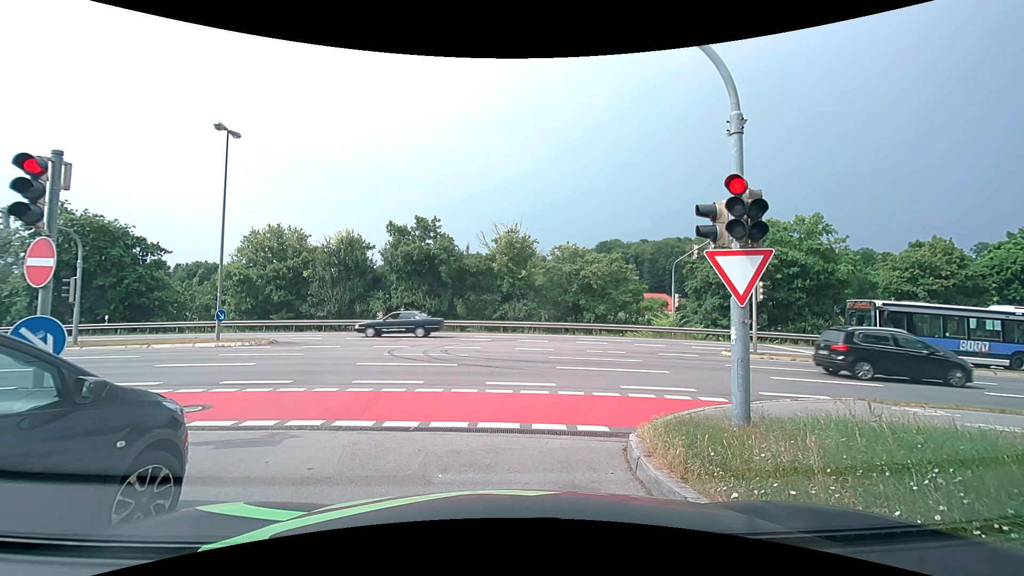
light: Day
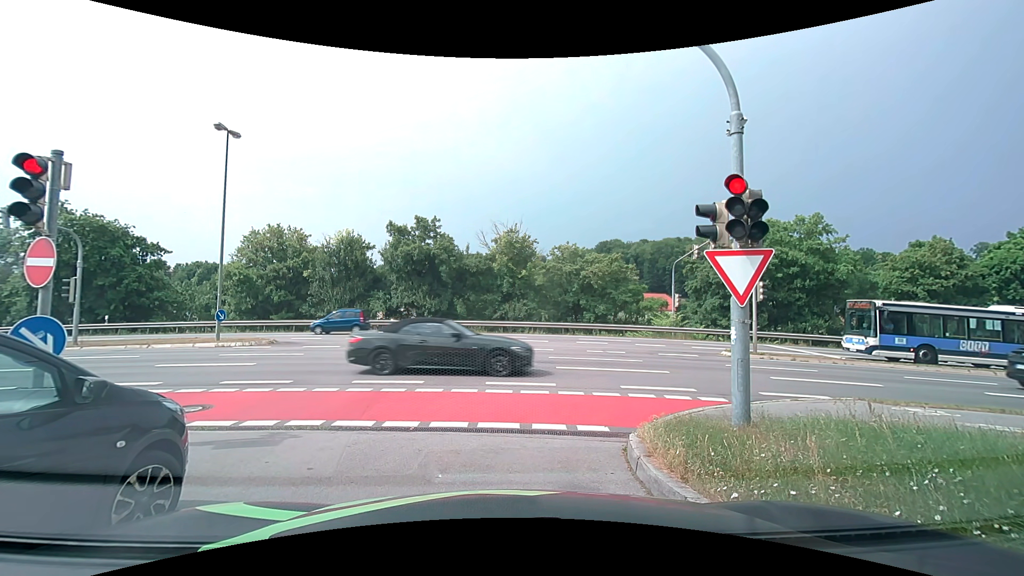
(0.0, 0.0) m; 0°
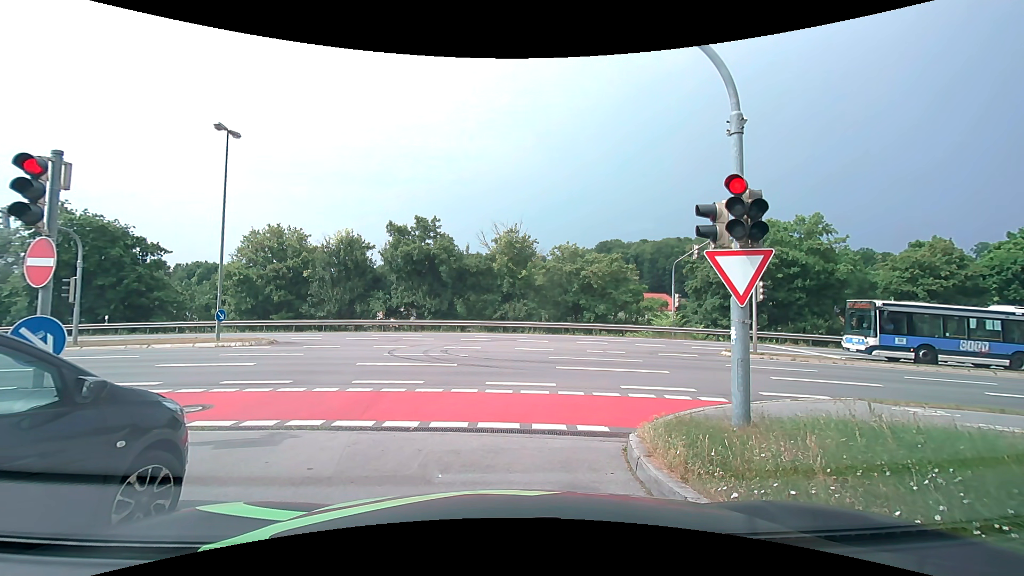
(0.0, 0.0) m; 0°
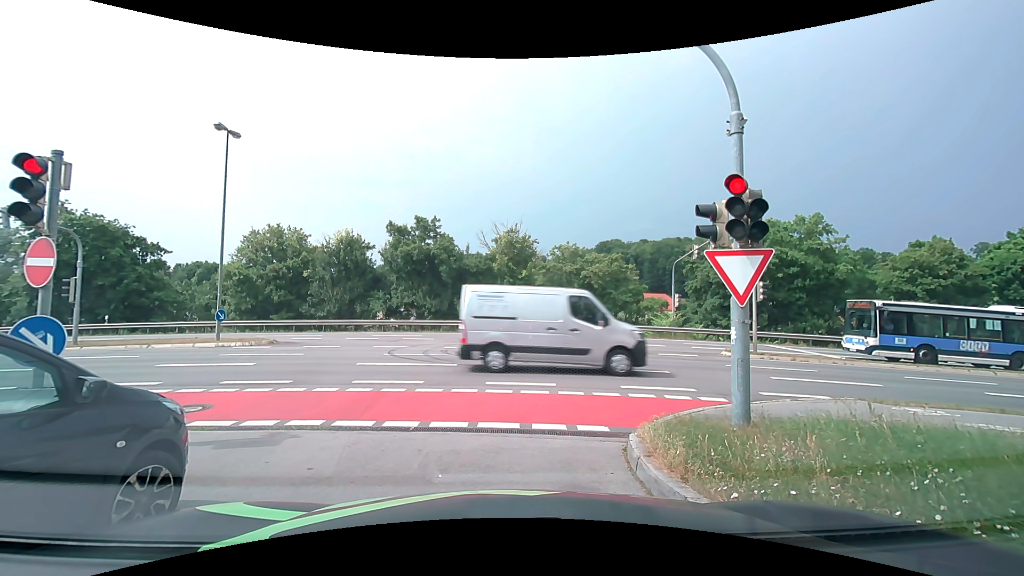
(0.0, 0.0) m; 0°
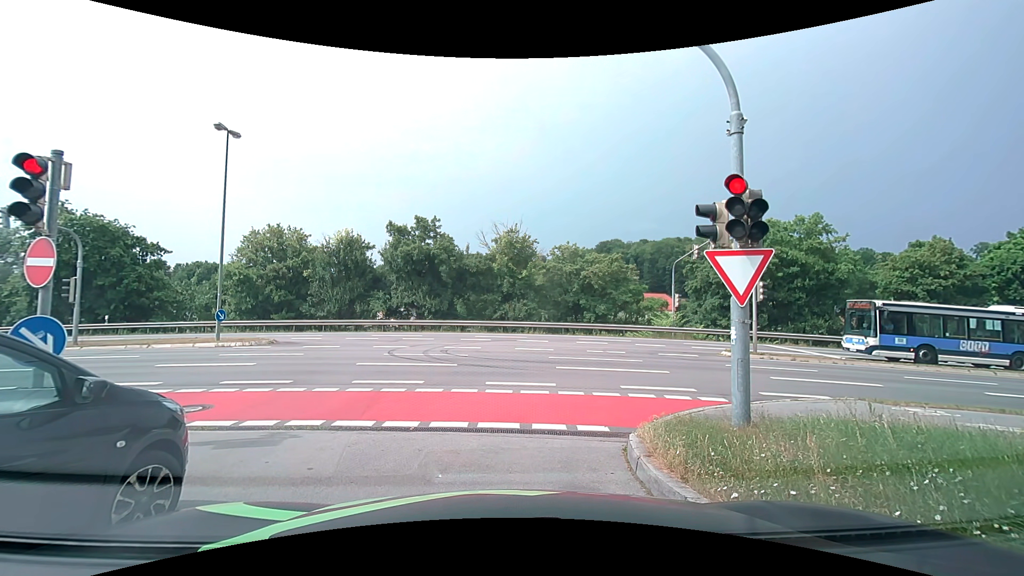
(0.0, 0.0) m; 0°
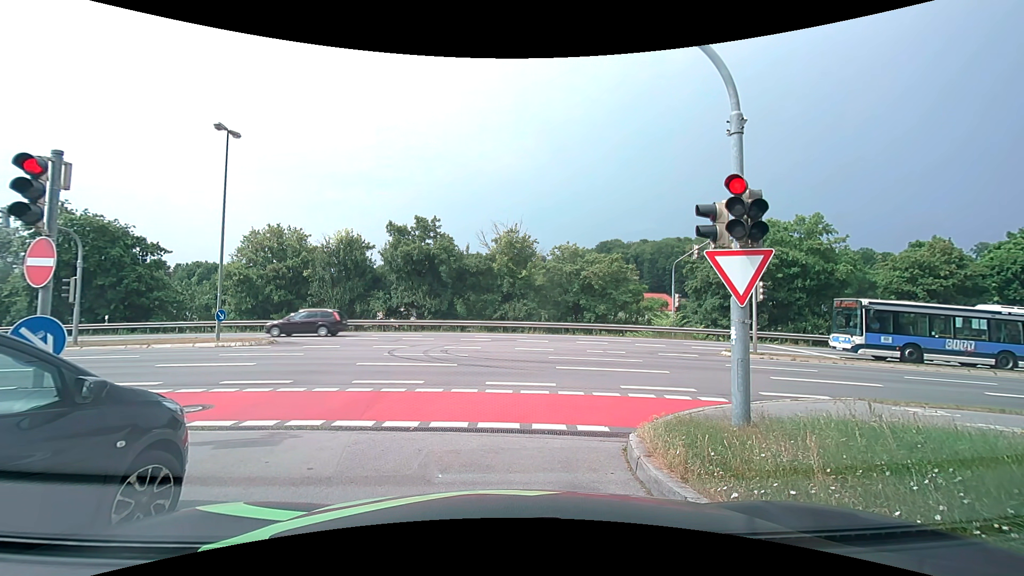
(0.0, 0.0) m; 0°
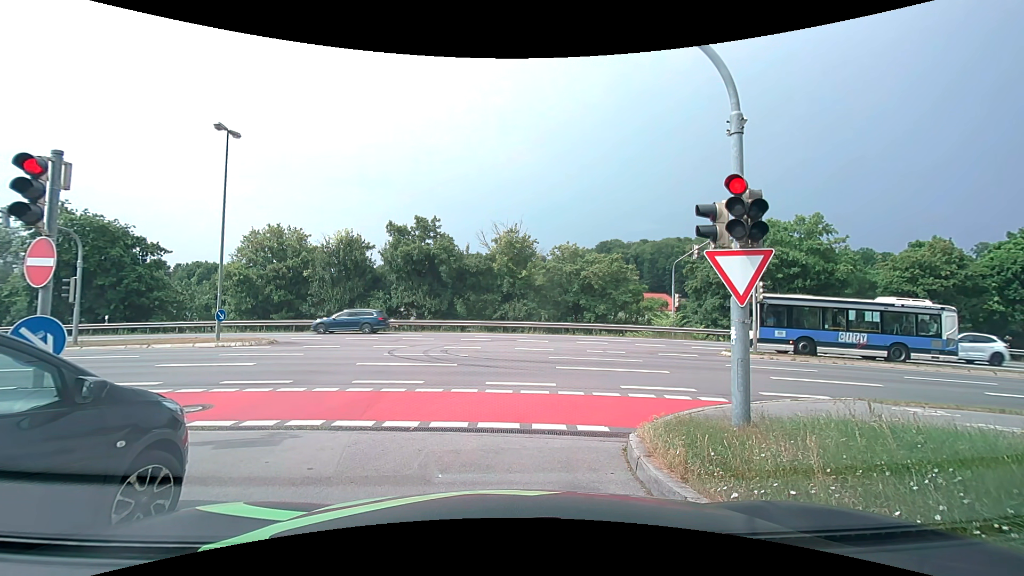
(0.0, 0.0) m; 0°
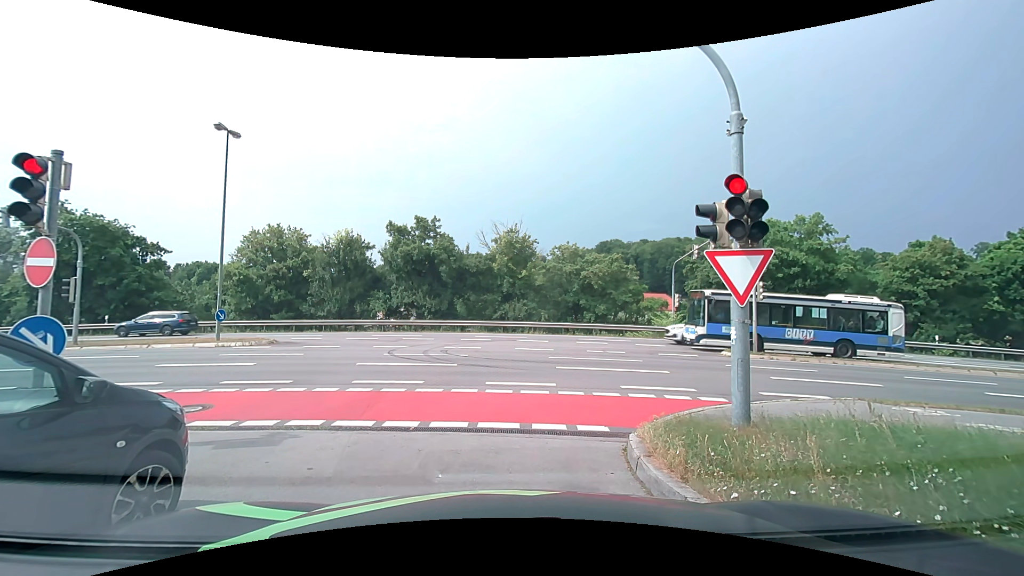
(0.0, 0.0) m; 0°
